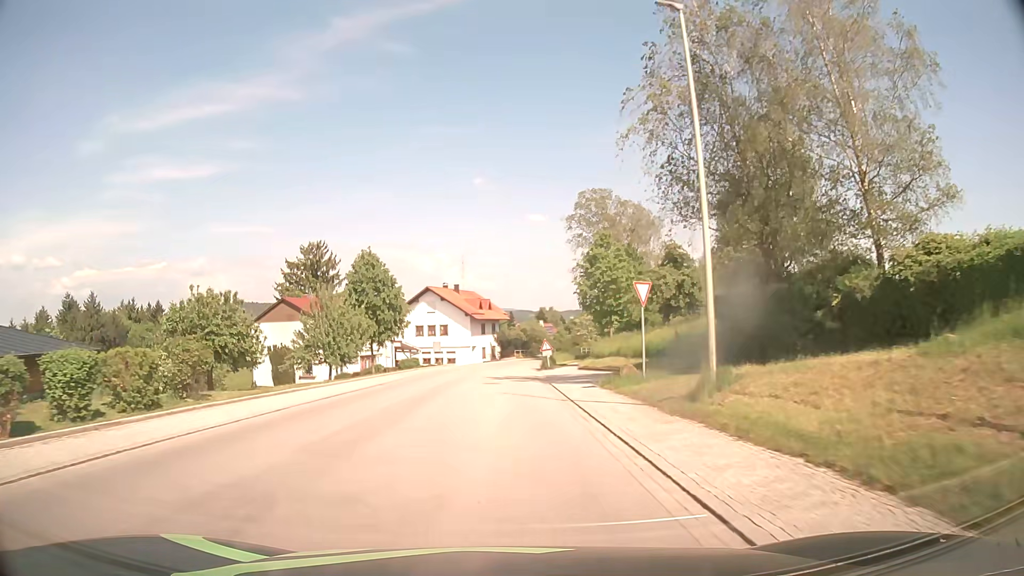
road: secondary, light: Day
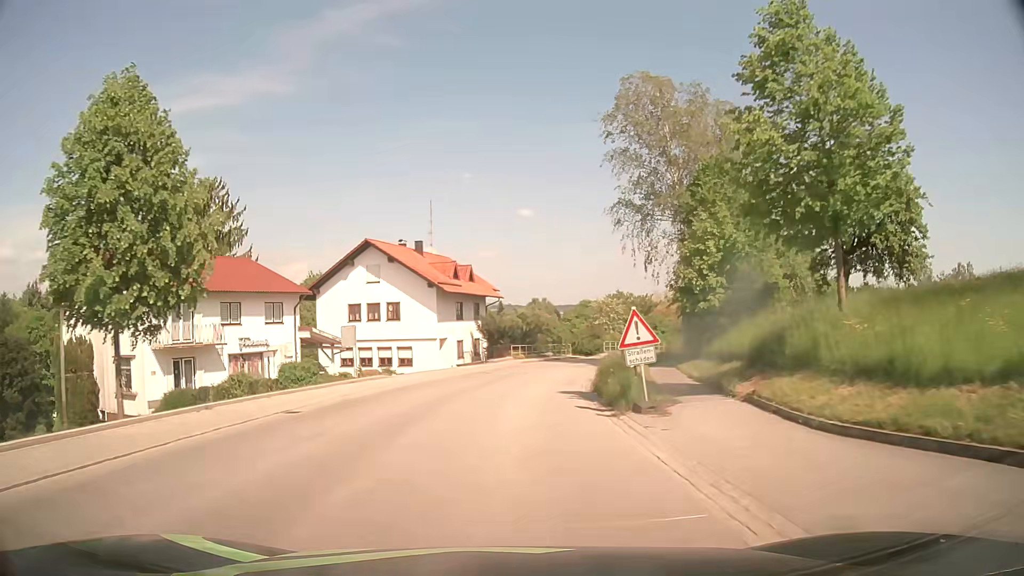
(0.0, +31.4) m; +1°
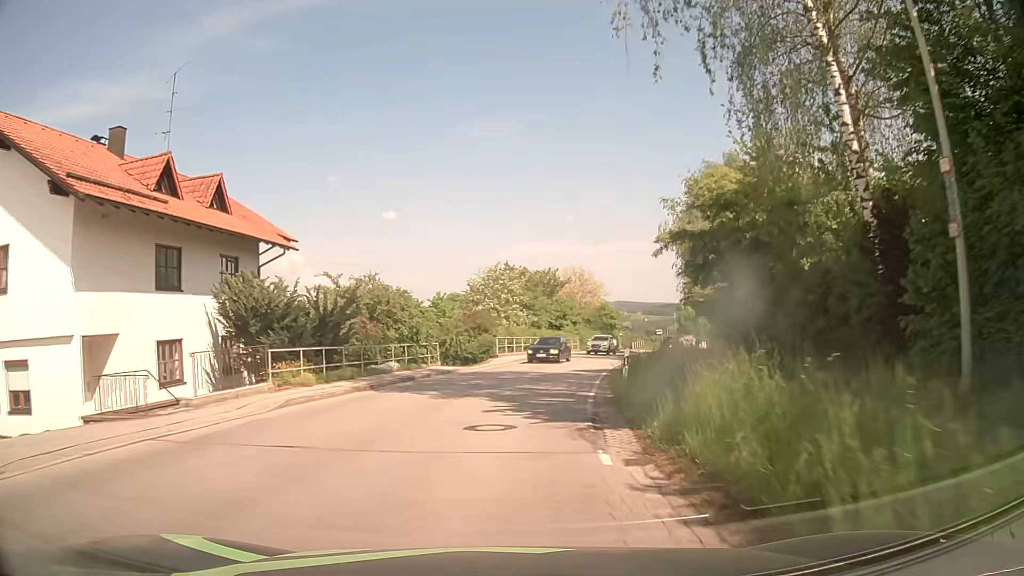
(+2.5, +30.7) m; +11°
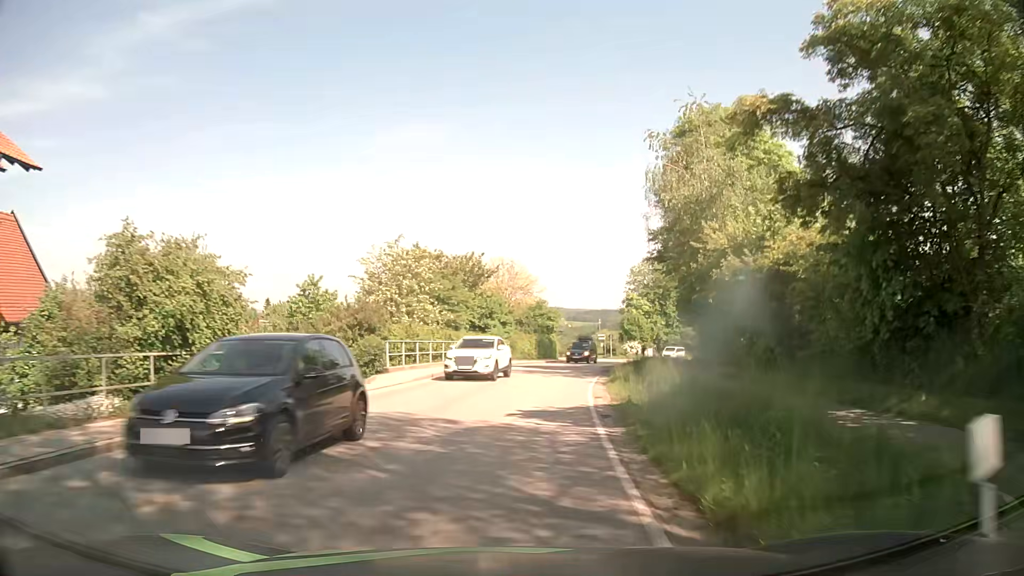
(+0.9, +15.1) m; +6°
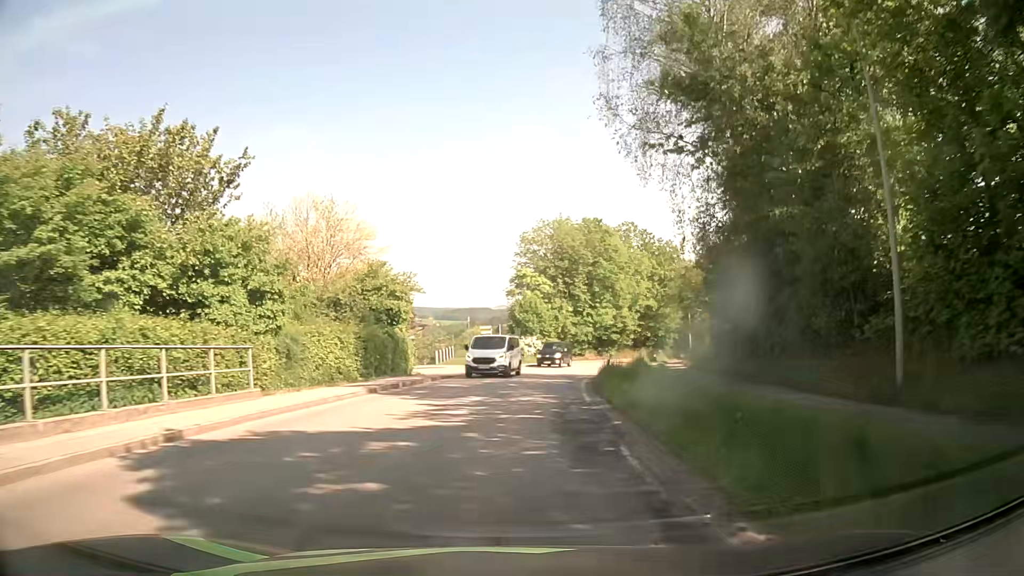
(+3.3, +30.8) m; +12°
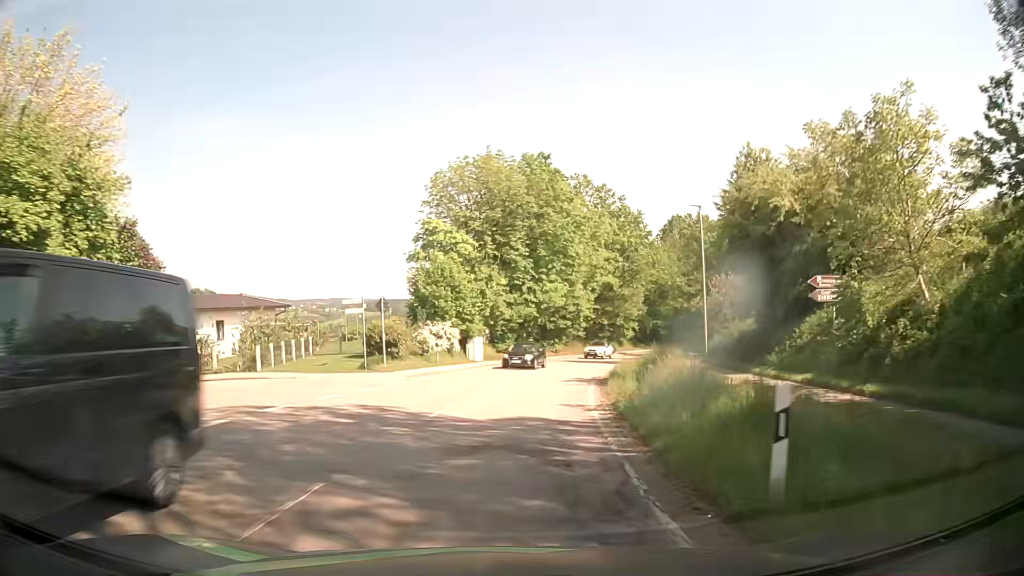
(+1.3, +23.9) m; +7°
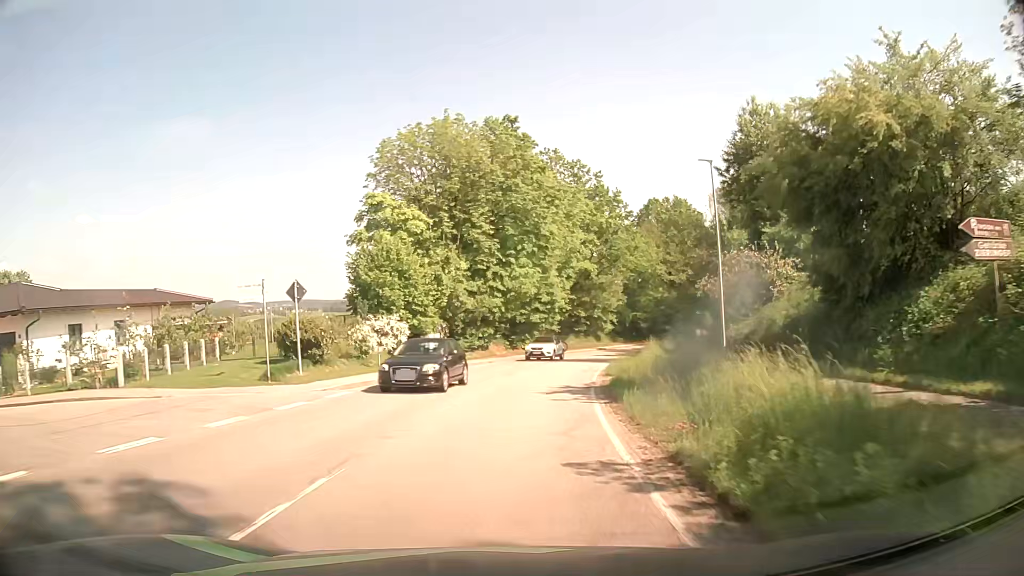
(+0.1, +8.1) m; +2°
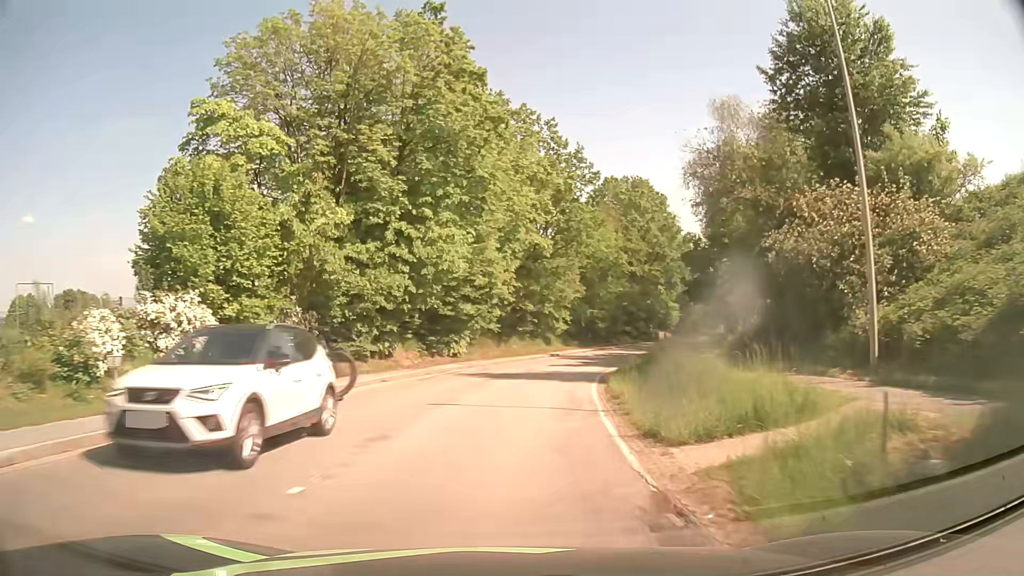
(+0.8, +16.3) m; +6°
(0, +10) (+1, +20) (+3, +30) (+5, +39) (+9, +49) (+13, +58) (+17, +67) (+22, +76) (+27, +84) (+32, +93) m
